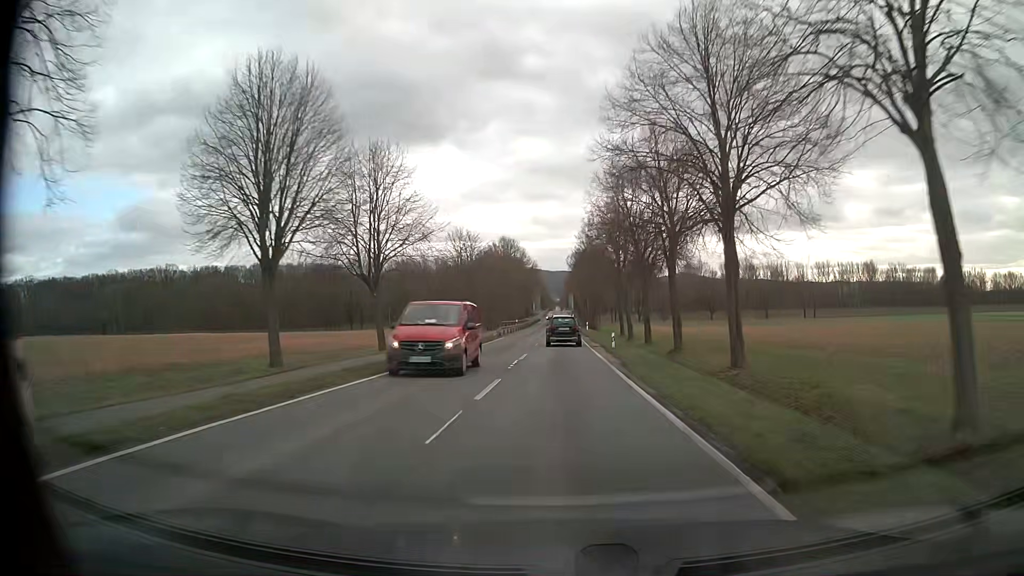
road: tertiary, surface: asphalt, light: Day
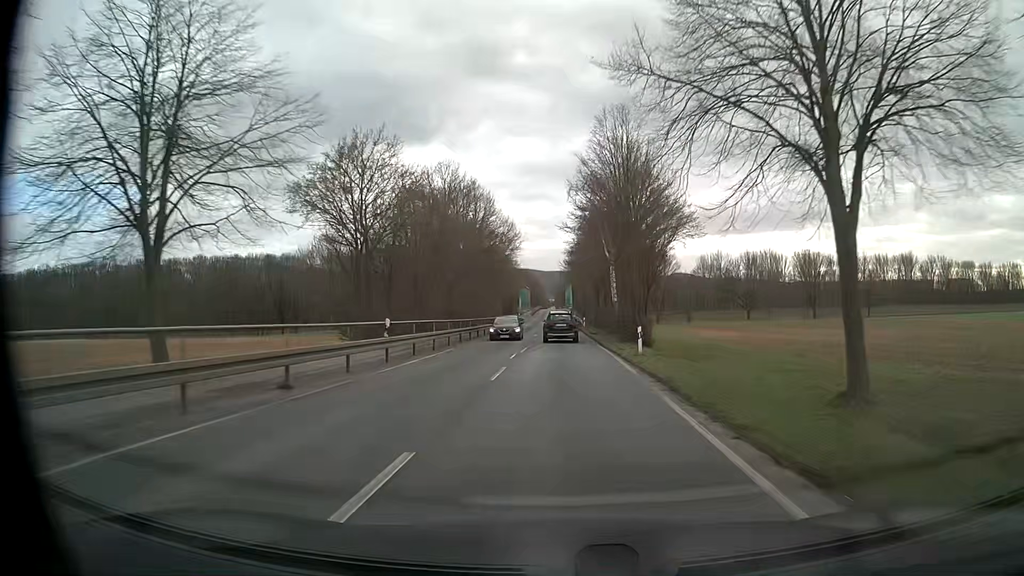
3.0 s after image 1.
(+0.2, +57.2) m; 0°
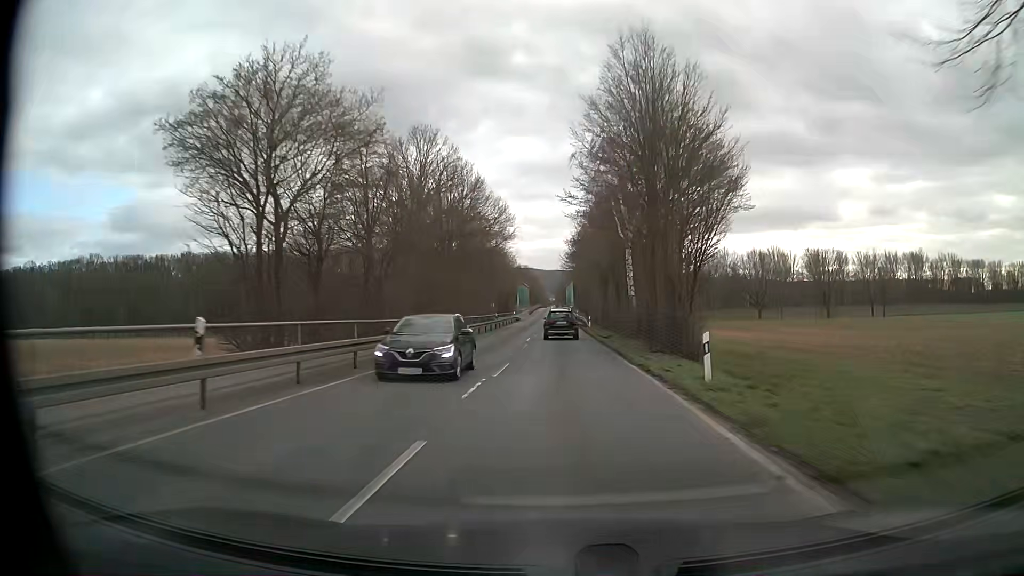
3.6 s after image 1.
(+0.1, +11.5) m; 0°
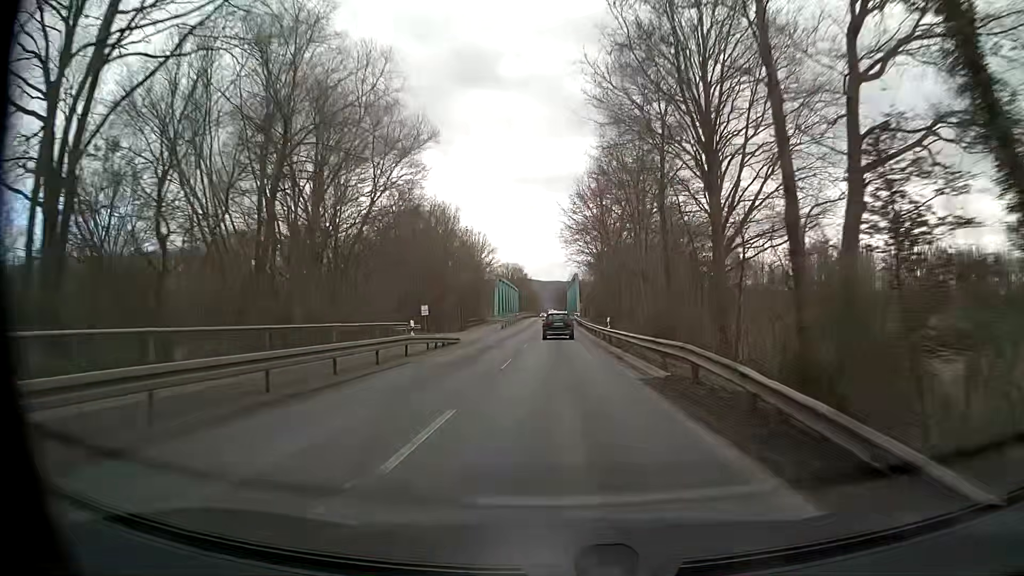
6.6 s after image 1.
(+0.1, +57.8) m; 0°
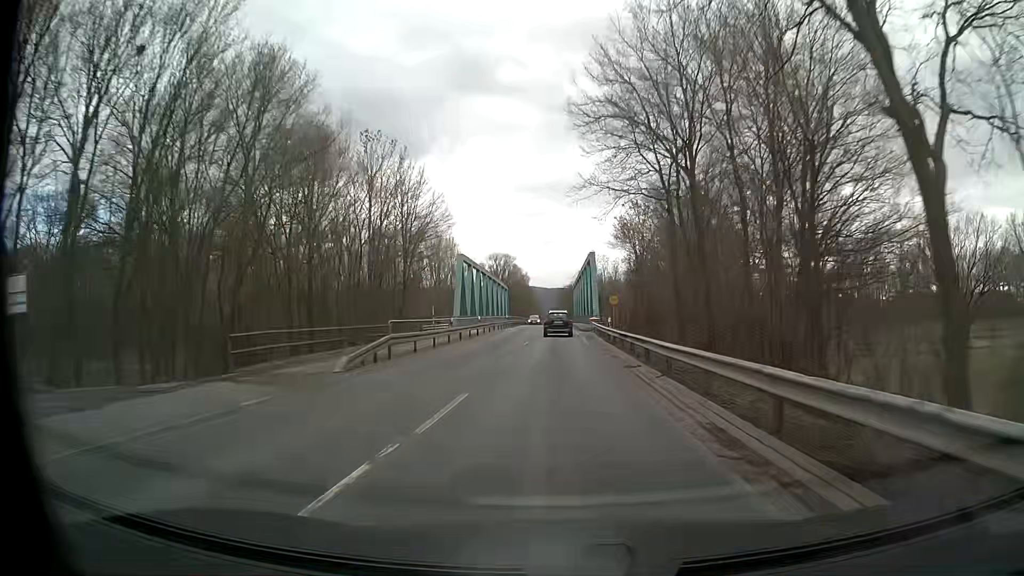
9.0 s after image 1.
(-0.2, +46.3) m; 0°
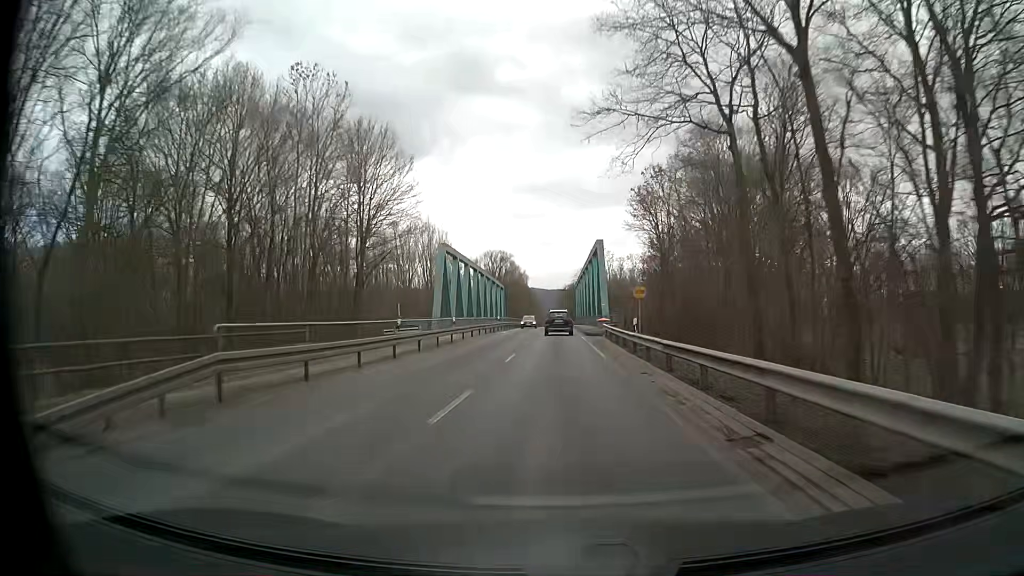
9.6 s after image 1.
(-0.1, +11.6) m; 0°
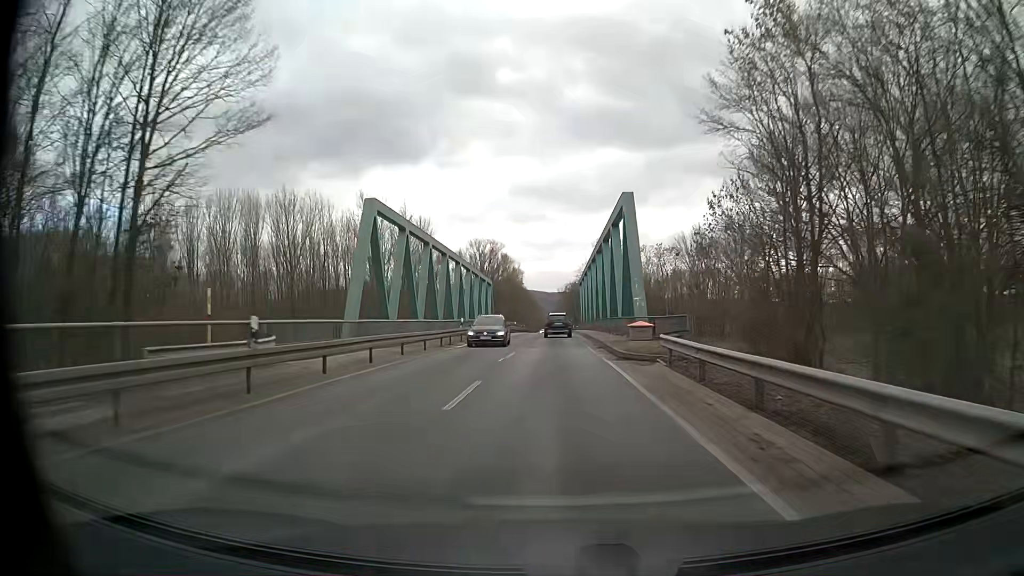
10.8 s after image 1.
(-0.1, +23.1) m; 0°
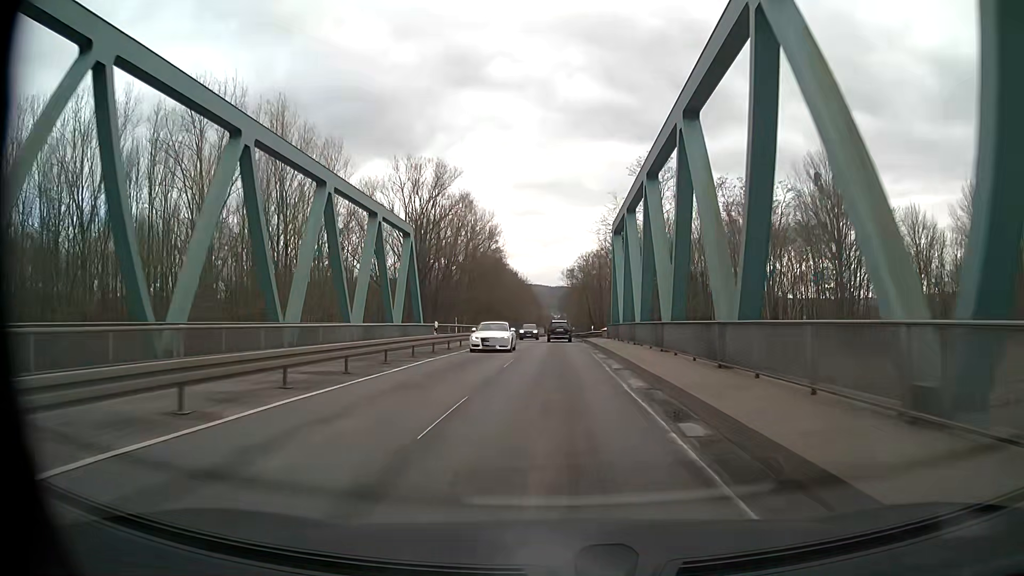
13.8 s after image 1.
(+0.1, +57.5) m; 0°
(0, +10) (0, +20) (0, +30) (0, +40) (0, +50) (0, +60) (0, +70) (0, +80) (0, +90) (0, +100) m
